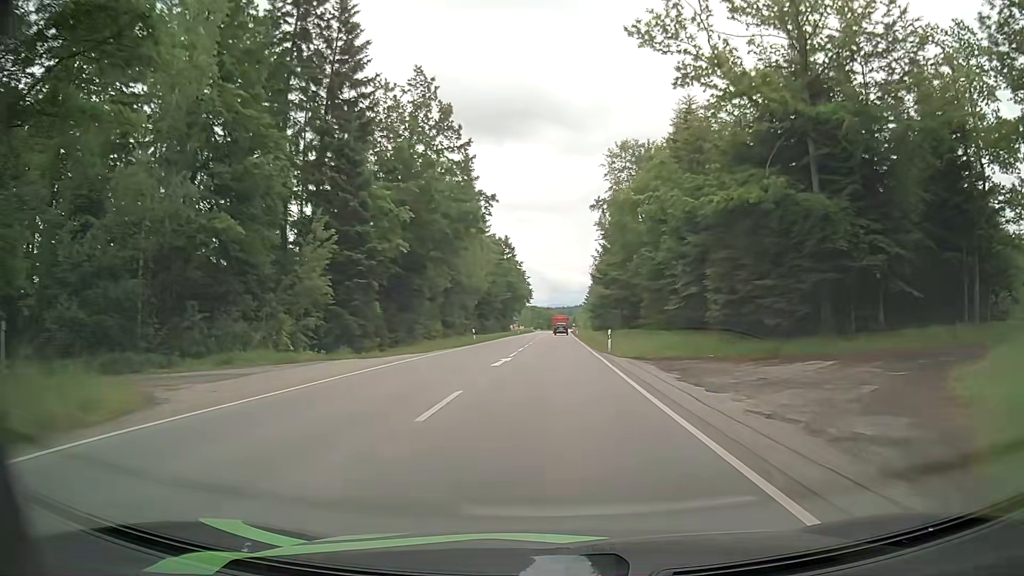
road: secondary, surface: asphalt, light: Day
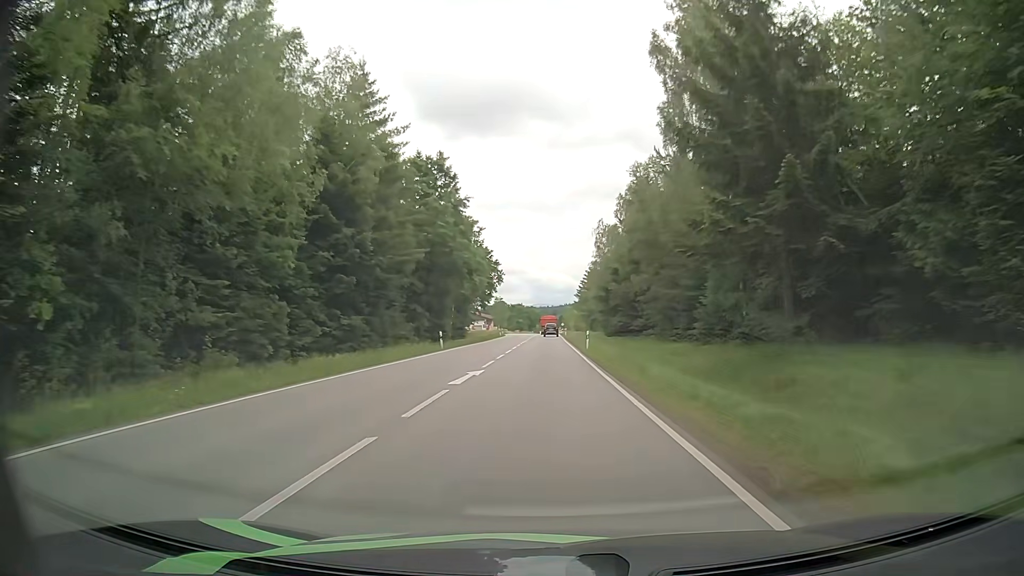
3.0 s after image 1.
(+0.8, +60.3) m; +1°
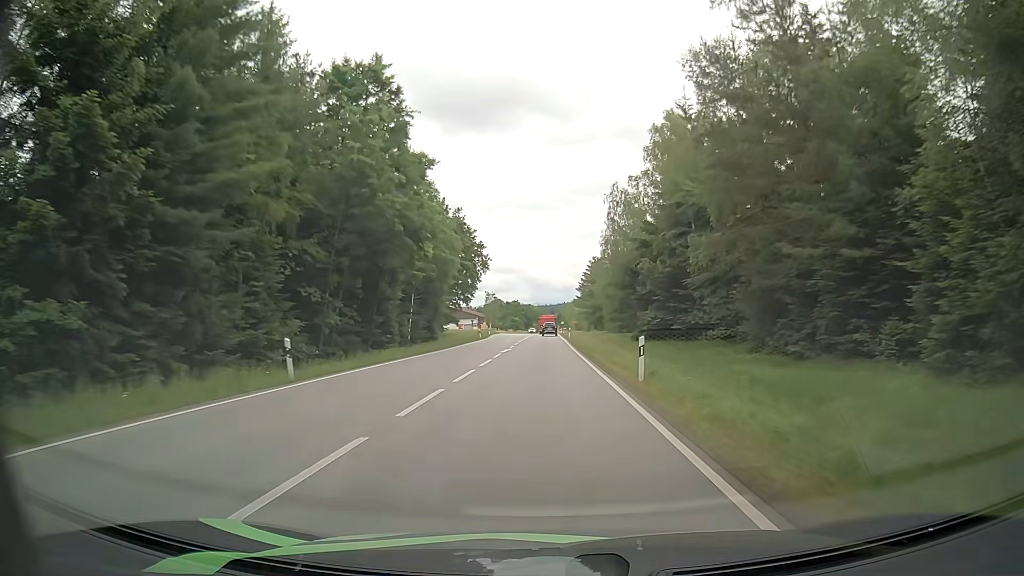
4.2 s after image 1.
(+0.1, +24.0) m; +1°
(0, +10) (0, +20) (0, +30) (0, +40) (0, +50) (0, +60) (-1, +70) (-1, +80) (-1, +90) (-1, +100) m
